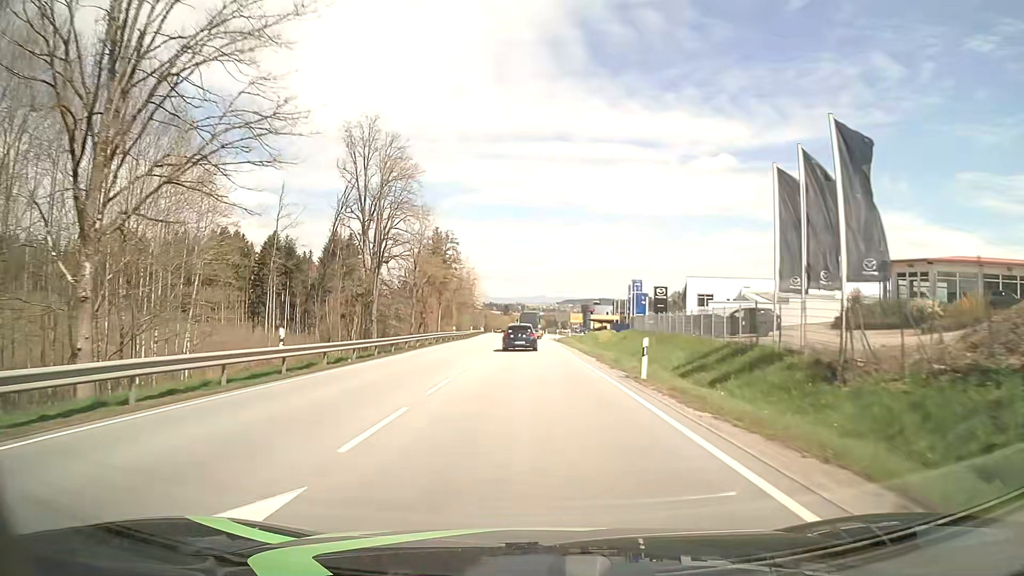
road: primary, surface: asphalt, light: Day
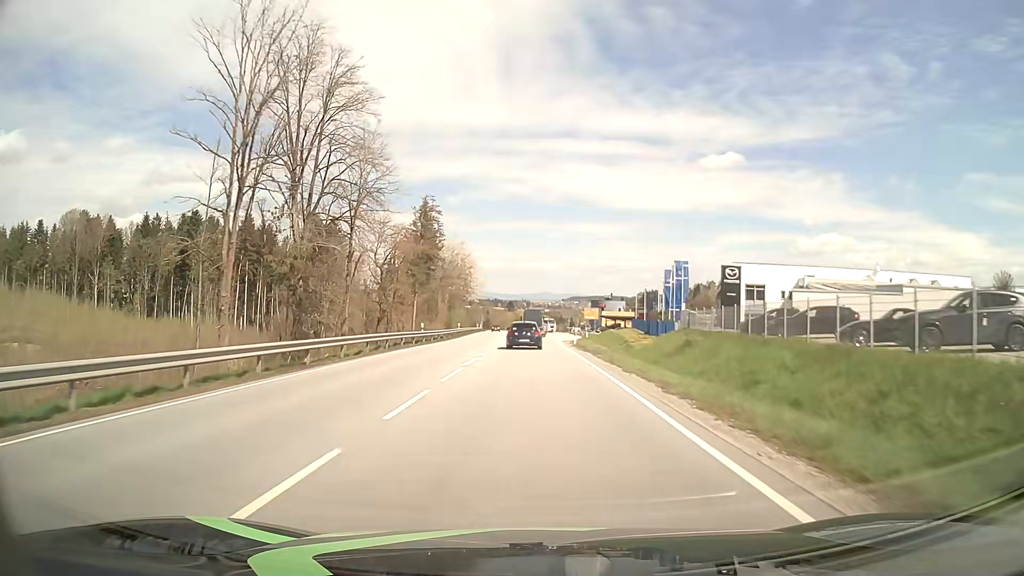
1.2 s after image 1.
(-0.1, +21.9) m; 0°
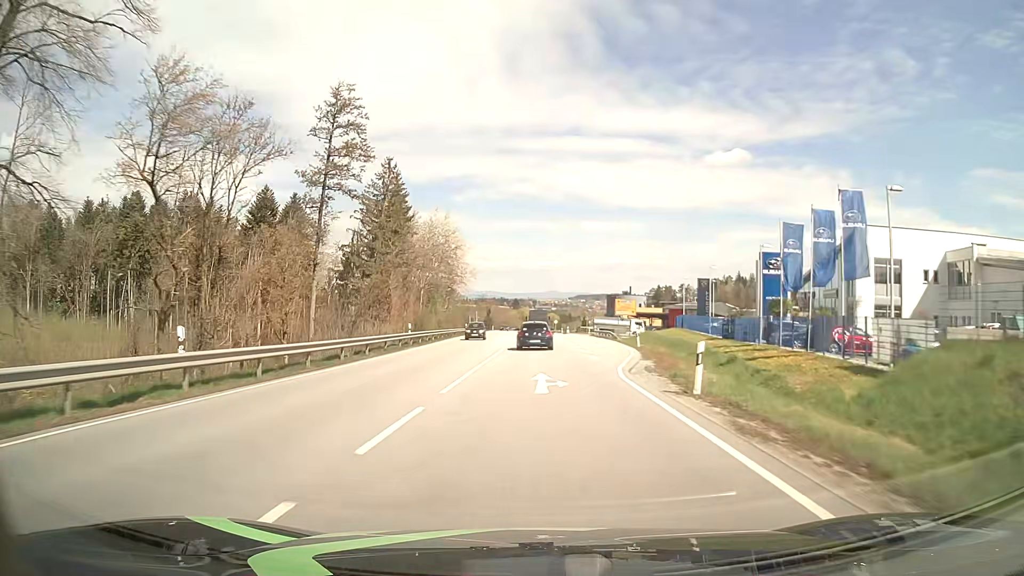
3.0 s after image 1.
(-0.3, +32.4) m; -1°
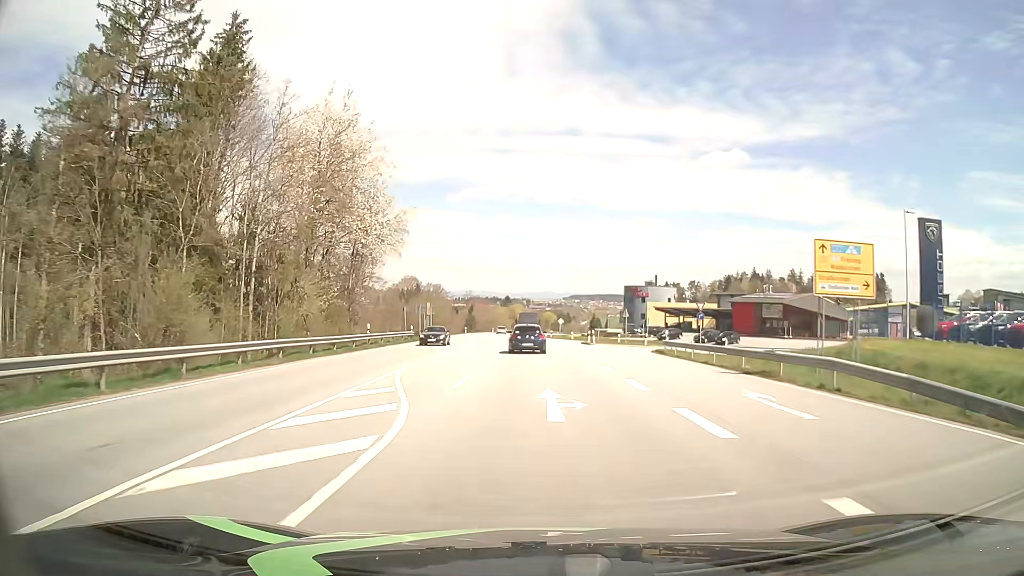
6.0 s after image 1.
(+0.3, +52.9) m; +1°
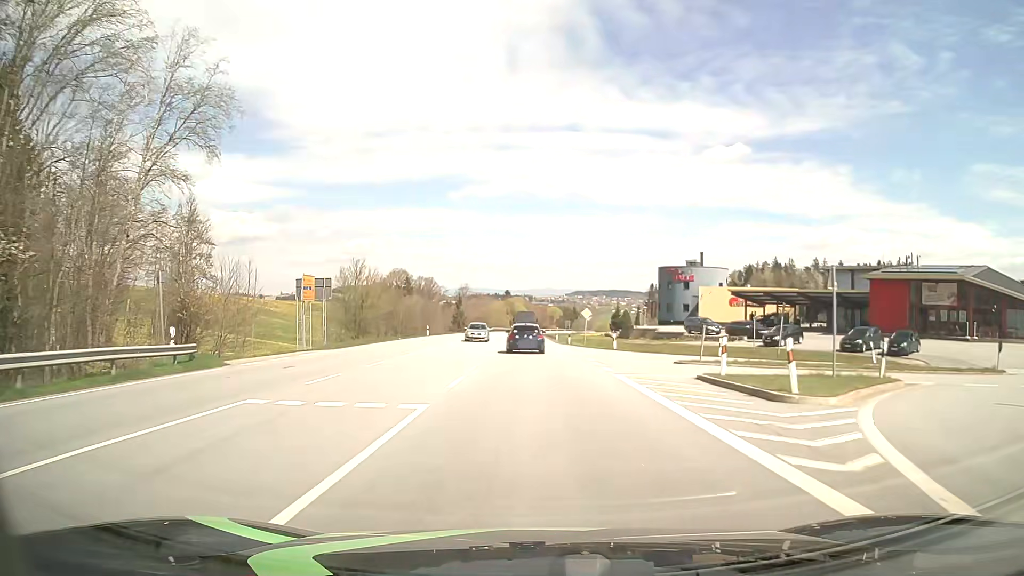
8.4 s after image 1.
(0.0, +41.7) m; 0°
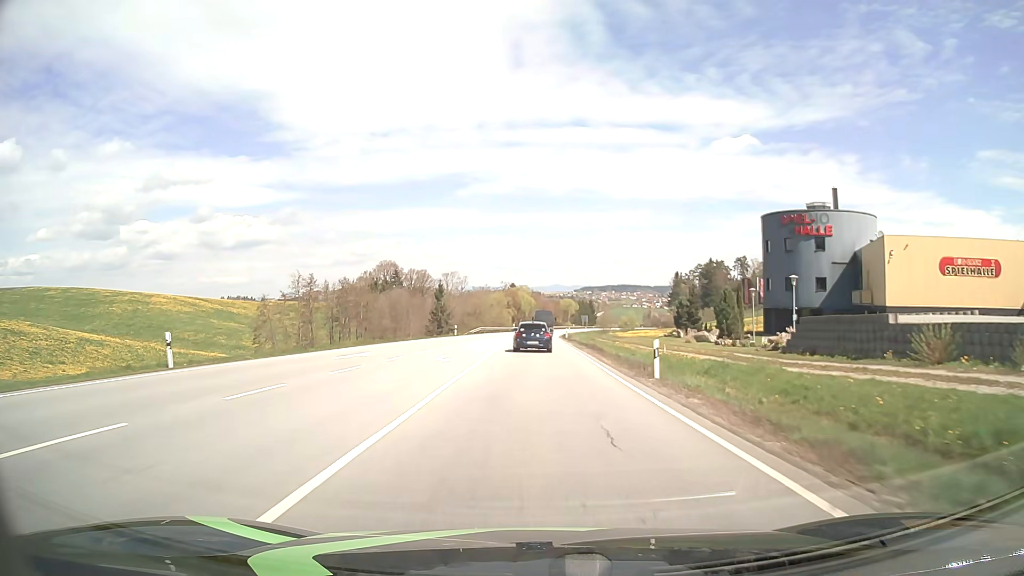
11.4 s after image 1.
(-0.6, +51.6) m; -1°
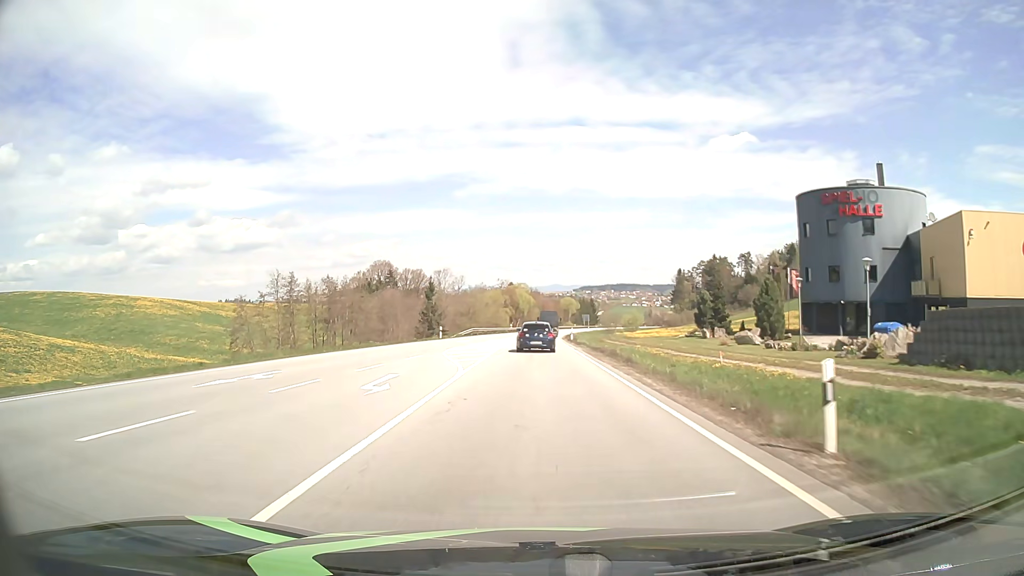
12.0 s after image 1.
(0.0, +10.3) m; 0°
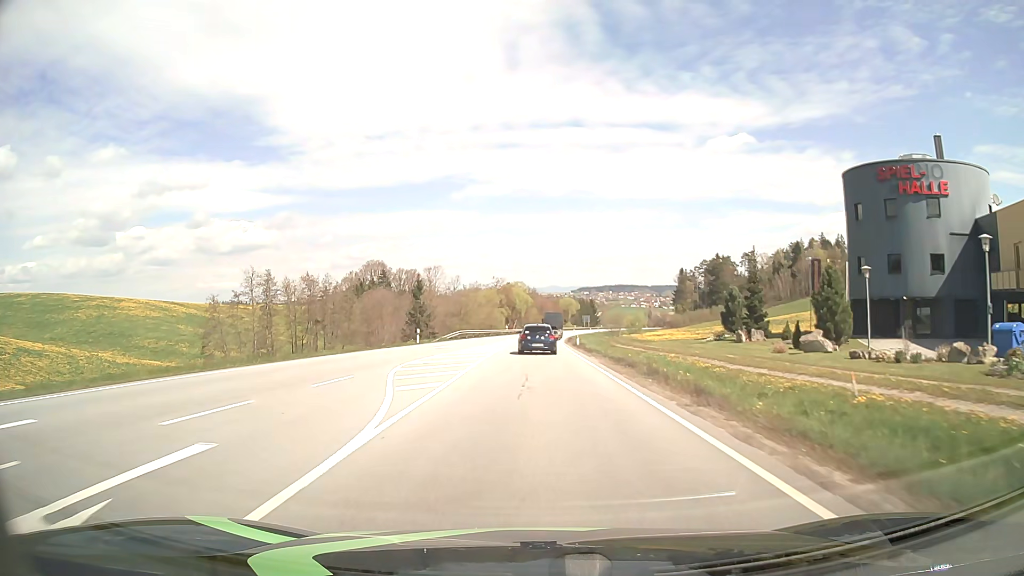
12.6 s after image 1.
(0.0, +10.3) m; 0°
